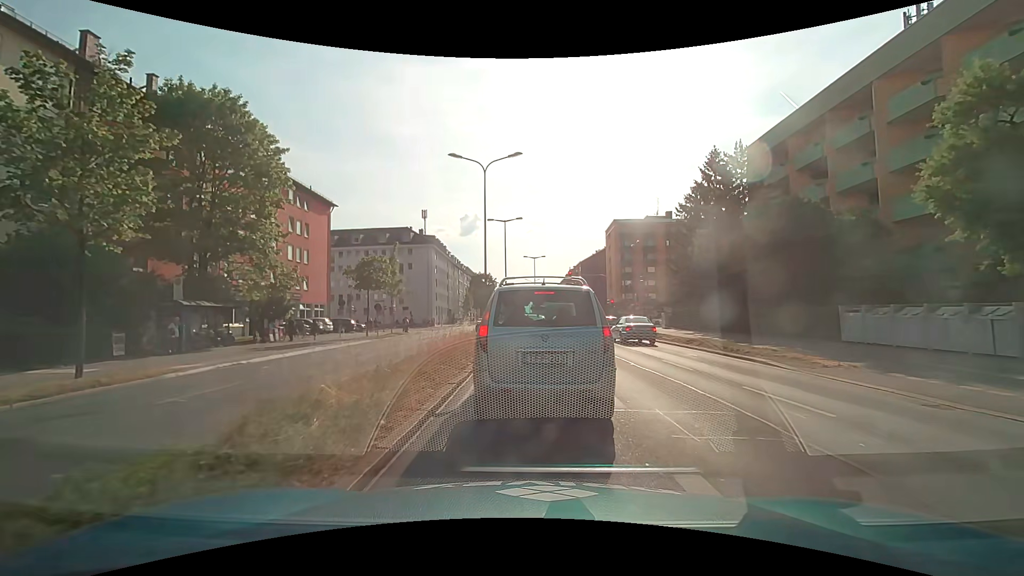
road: primary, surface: asphalt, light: Day
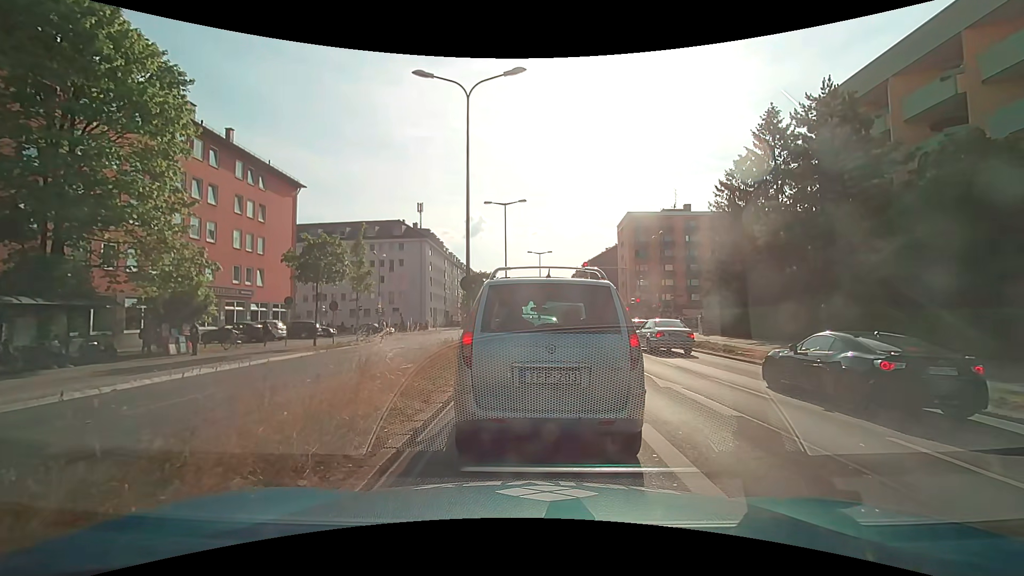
(-0.1, +9.5) m; -1°
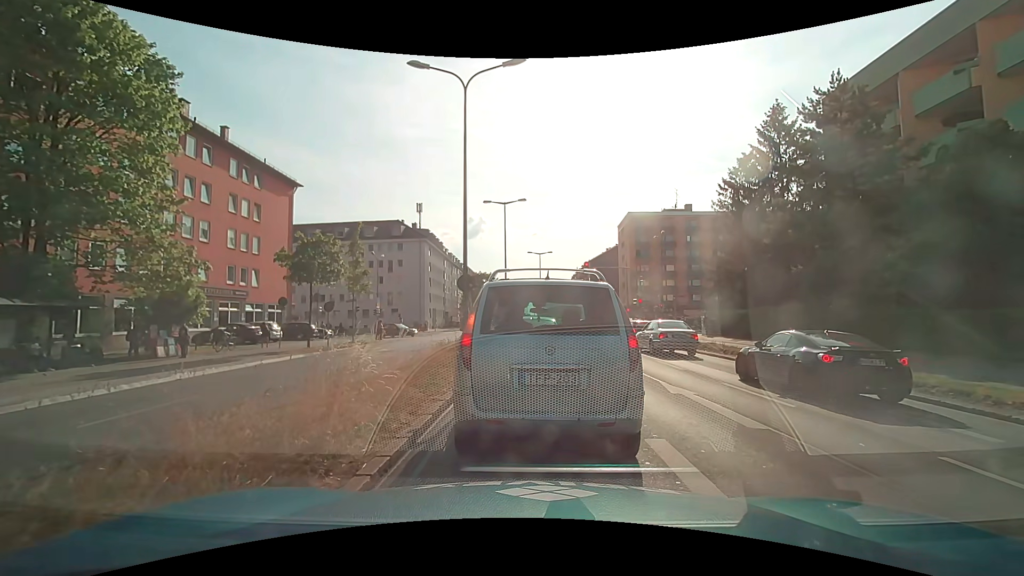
(0.0, +0.8) m; 0°
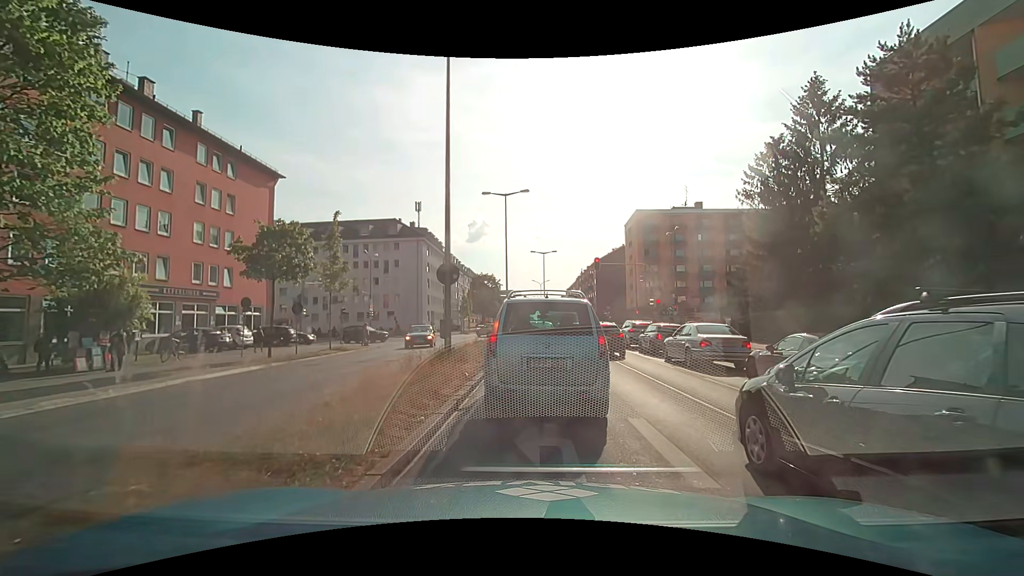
(0.0, +4.6) m; 0°
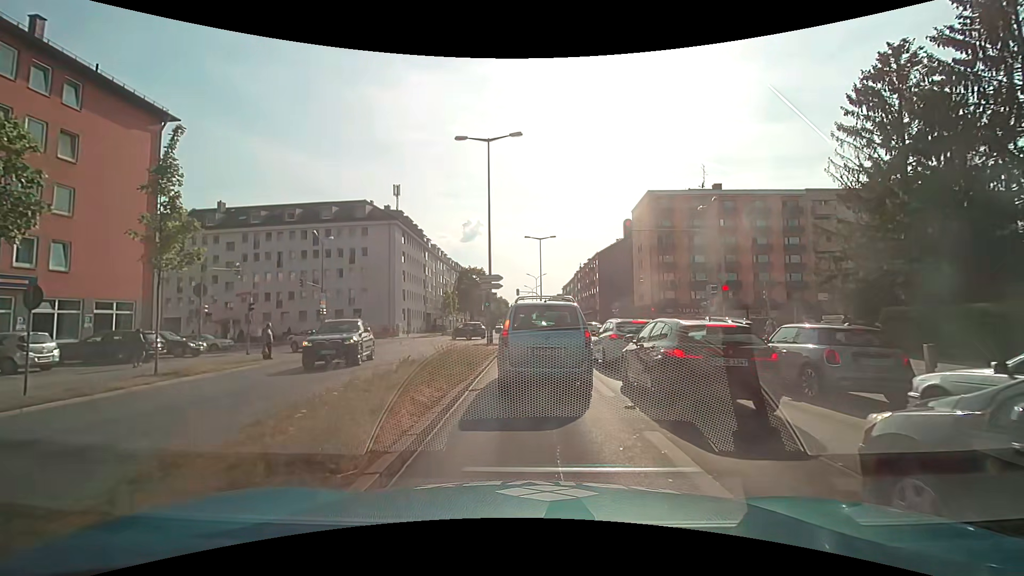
(0.0, +13.3) m; 0°
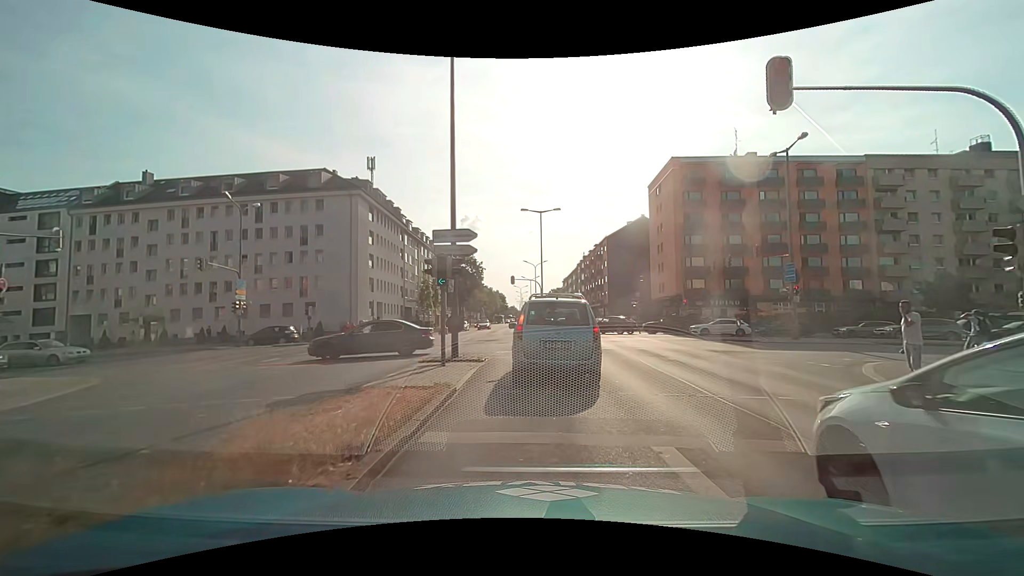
(+0.1, +13.8) m; 0°
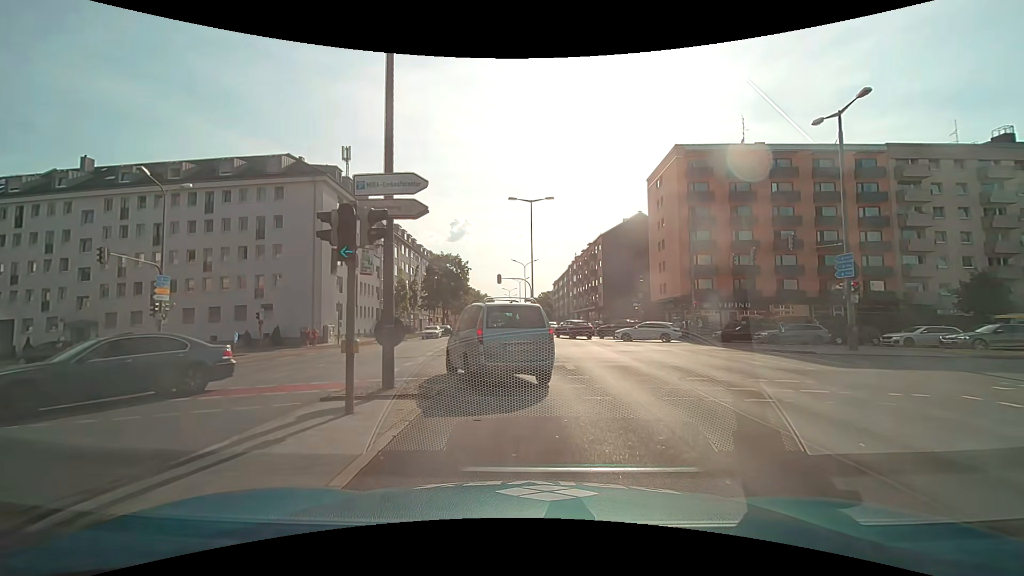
(+0.1, +6.6) m; +1°
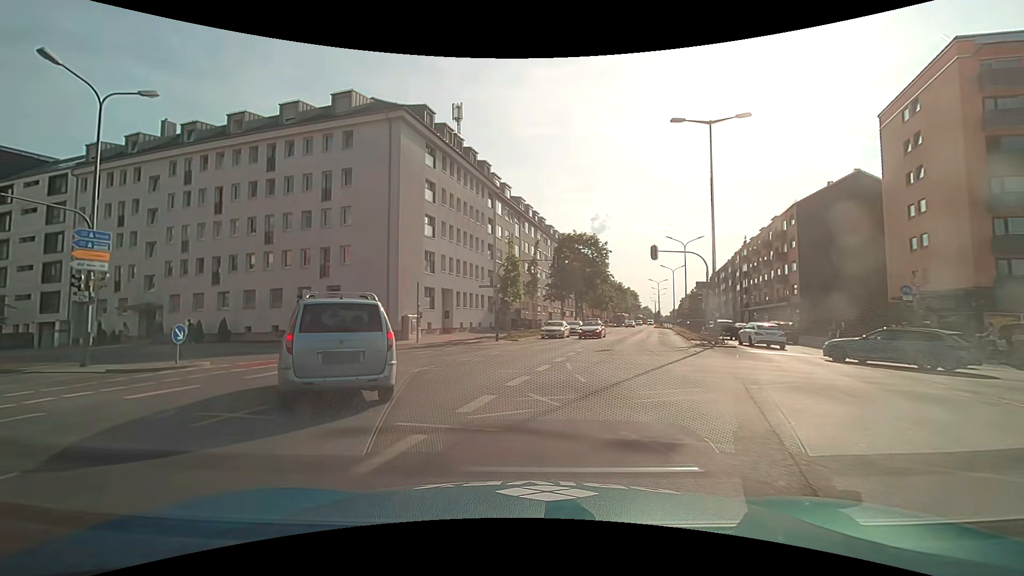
(-0.9, +16.3) m; -15°
(-1, +10) (-6, +19) (-14, +25) (-23, +29) (-33, +31) (-42, +33) (-52, +34) (-62, +36) (-72, +38) (-82, +40) m
